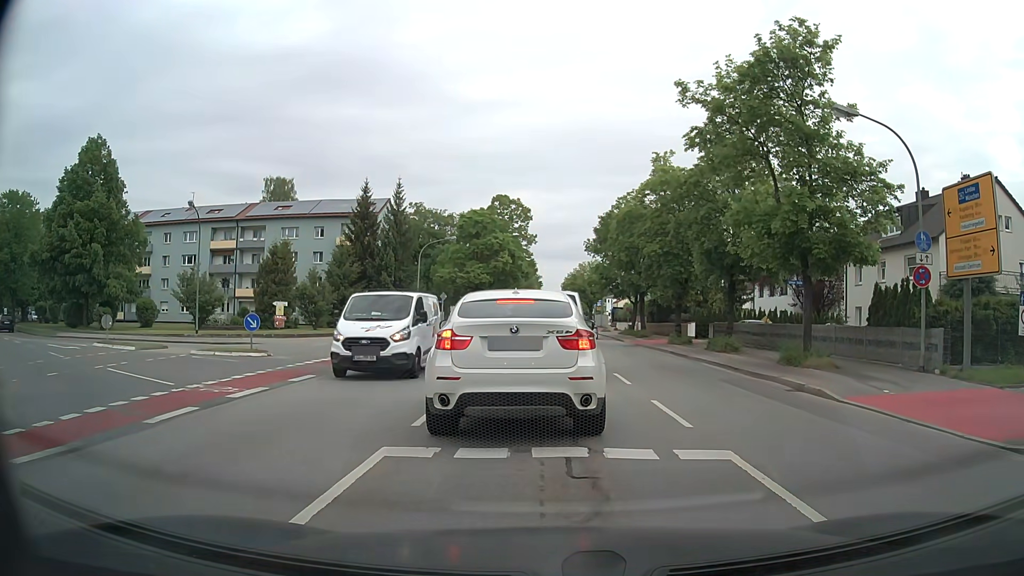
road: secondary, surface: asphalt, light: Day
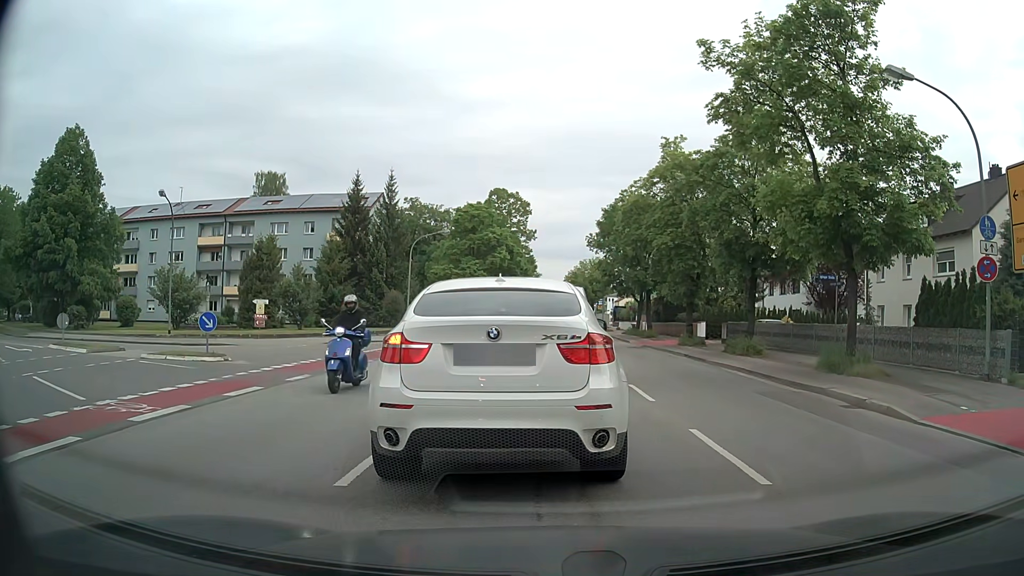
(0.0, +3.0) m; -1°
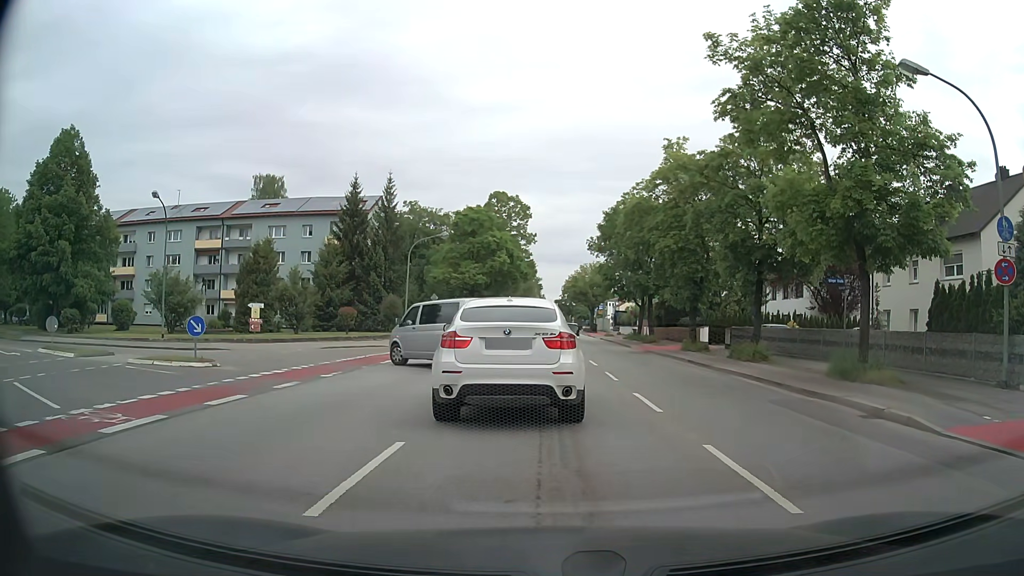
(0.0, +0.9) m; 0°
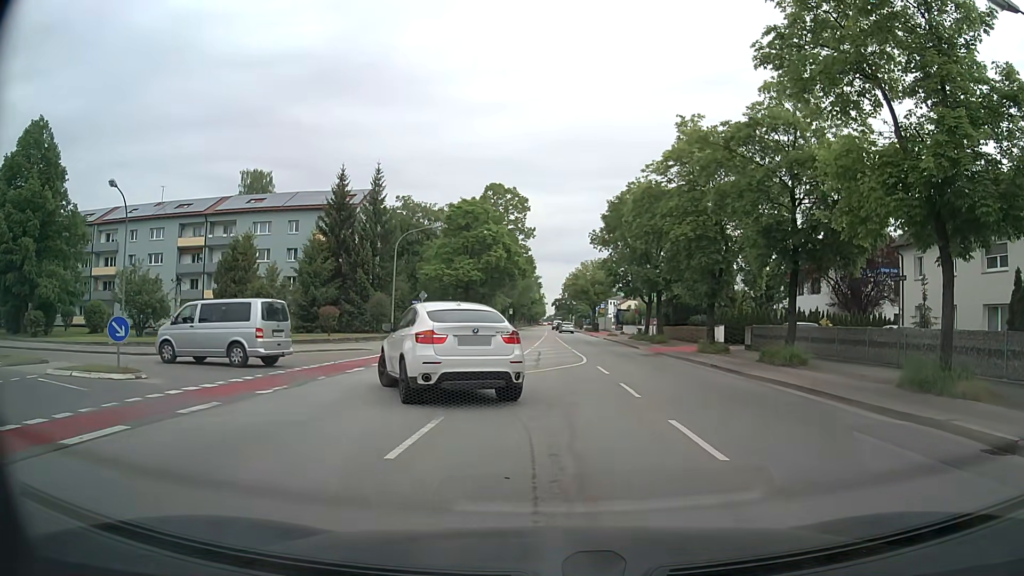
(+0.1, +4.2) m; +2°
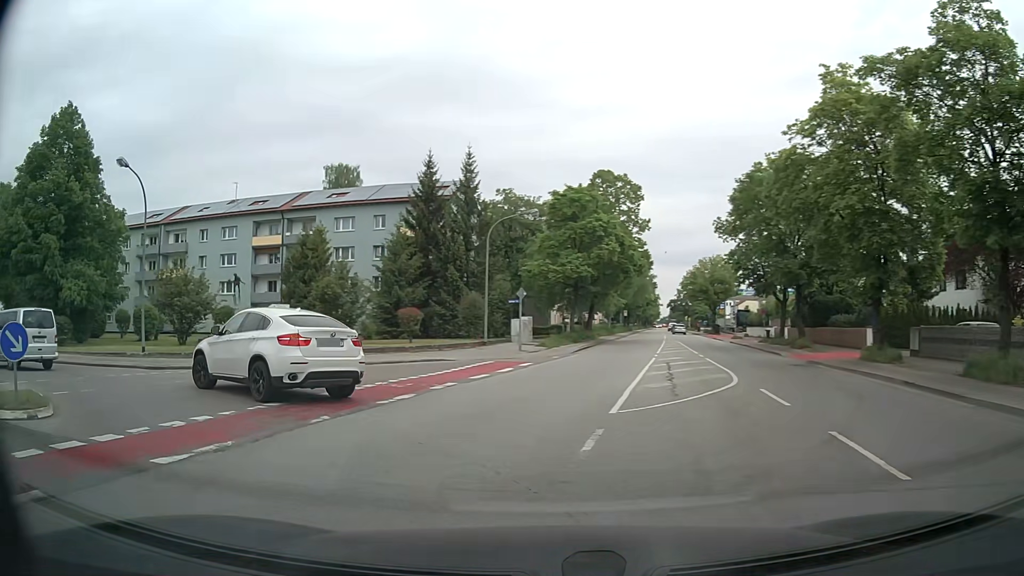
(-0.4, +7.2) m; -11°
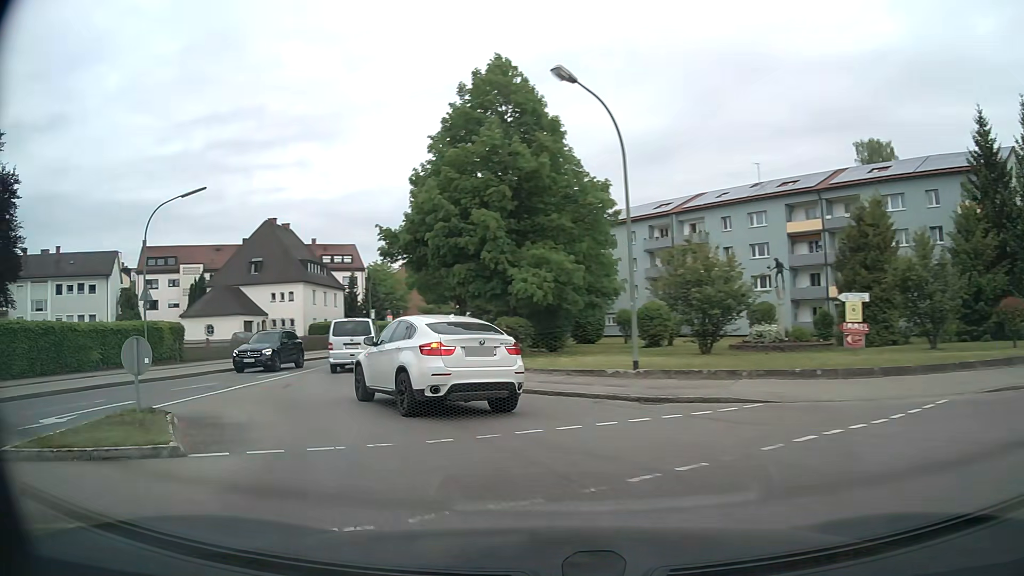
(-4.2, +9.9) m; -44°
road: tertiary
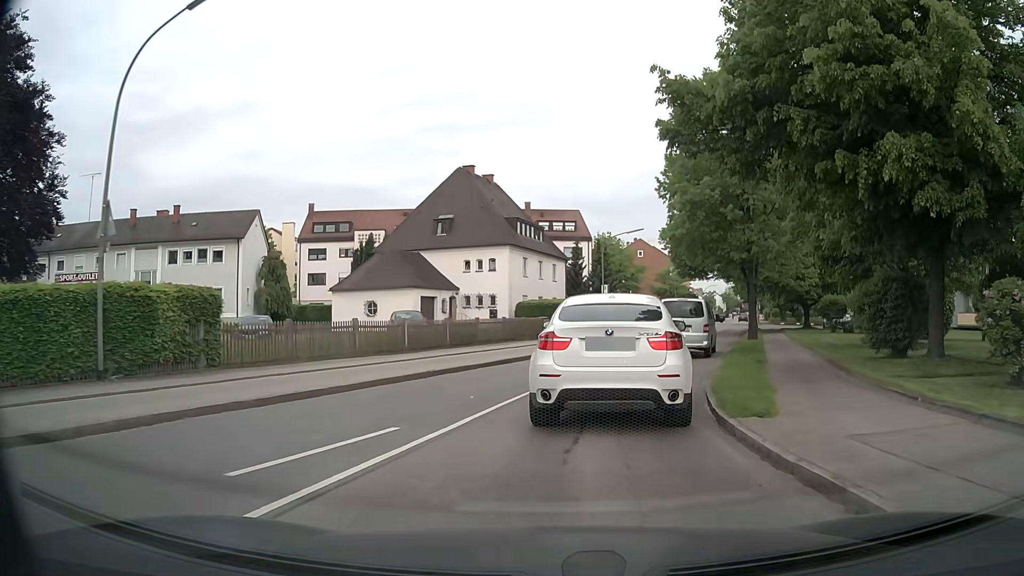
(-5.1, +17.4) m; -18°
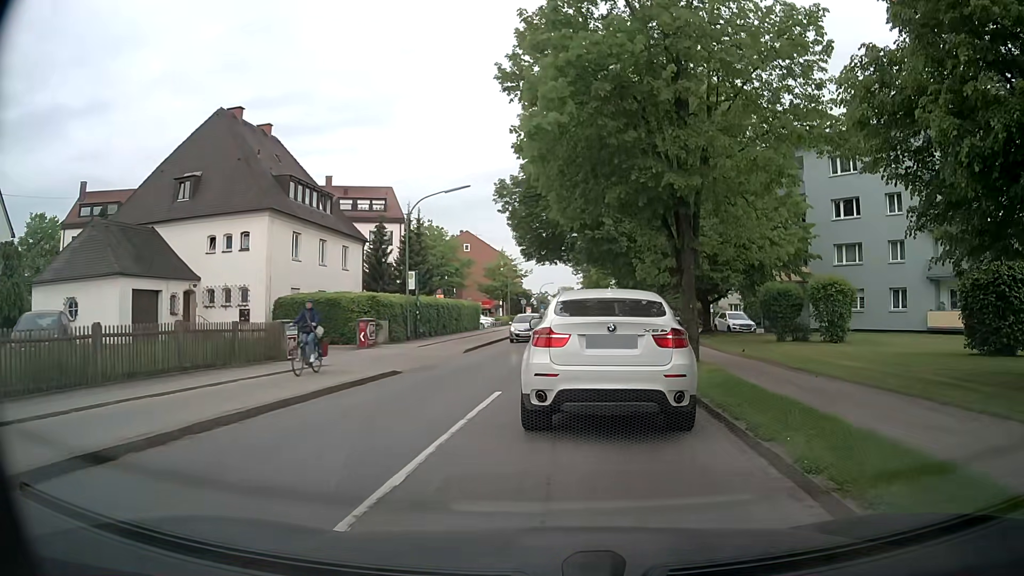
(+2.1, +16.8) m; +14°
(0, +10) (+1, +20) (+2, +30) (+2, +40) (+3, +50) (+4, +60) (+4, +70) (+5, +80) (+4, +90) (-3, +95) m
